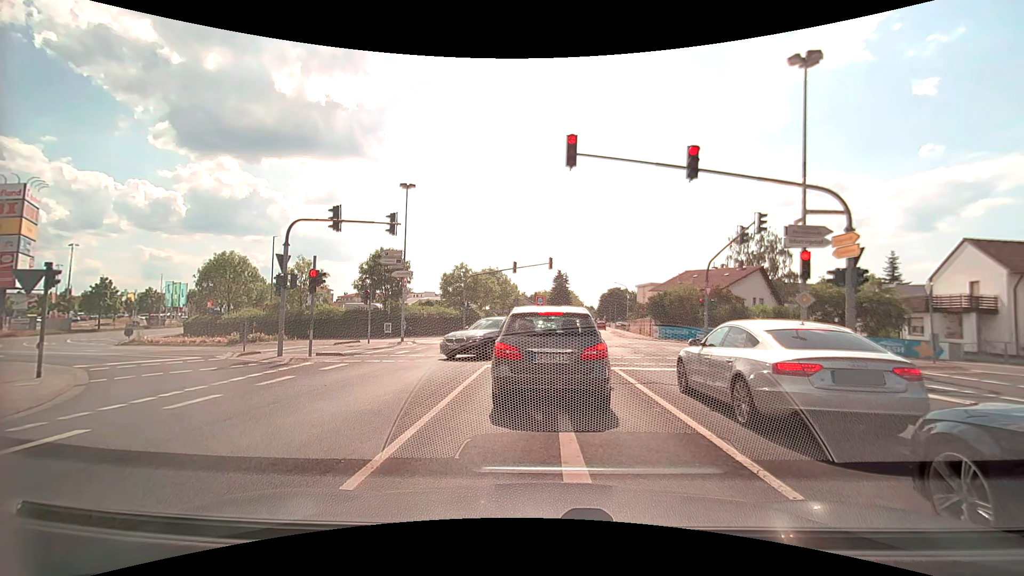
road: secondary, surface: asphalt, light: Day
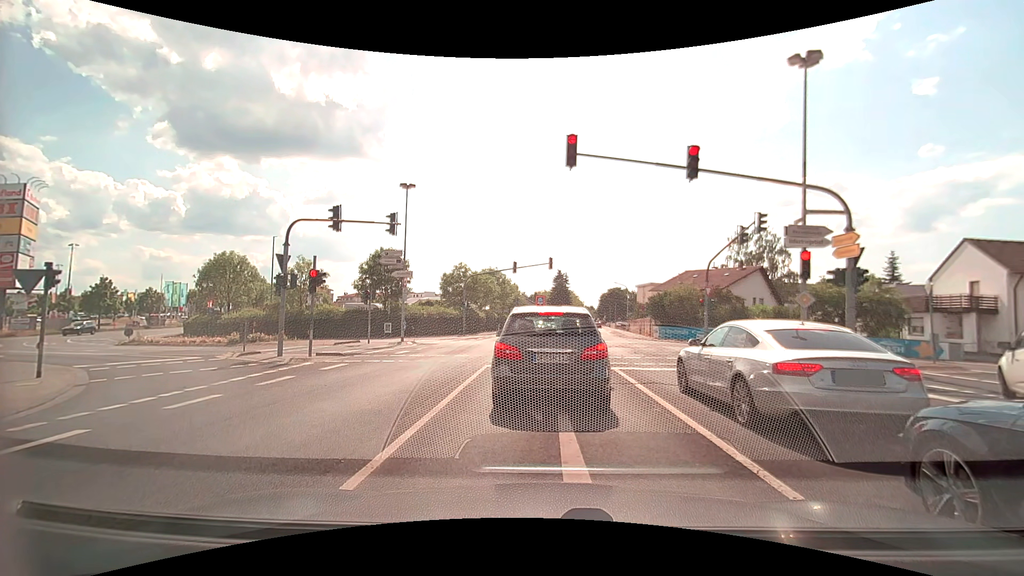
(0.0, 0.0) m; 0°
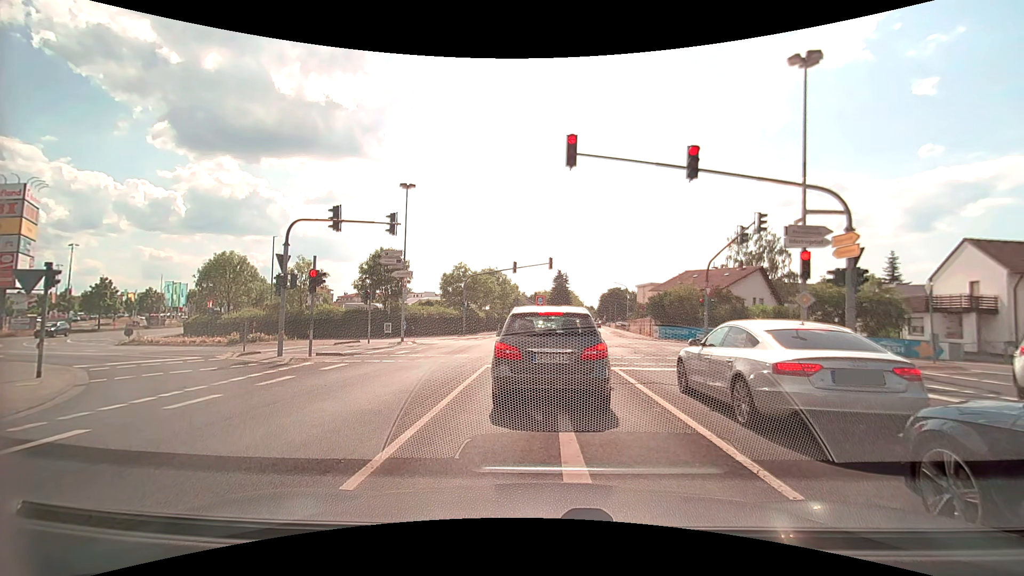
(0.0, 0.0) m; 0°
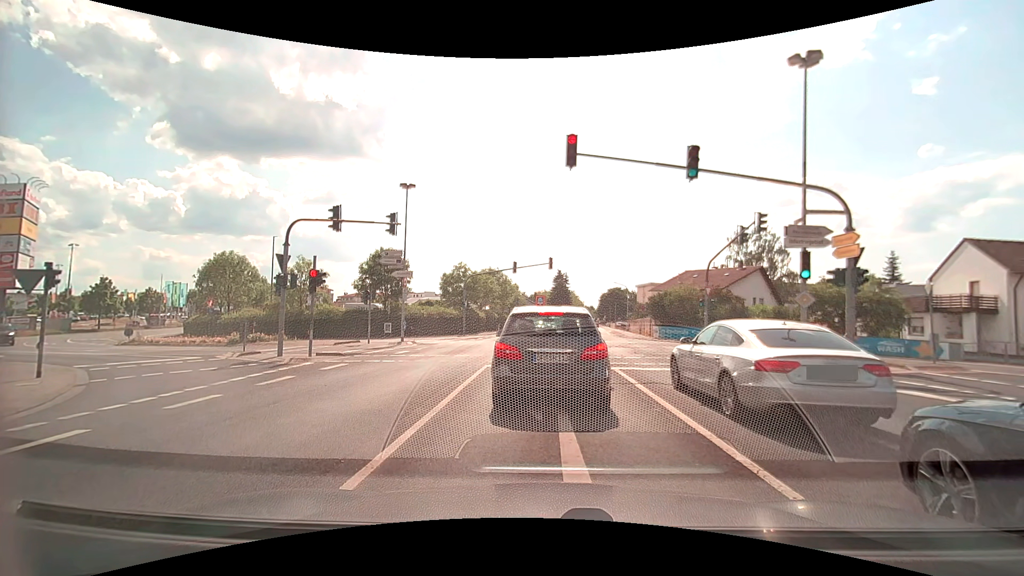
(0.0, 0.0) m; 0°
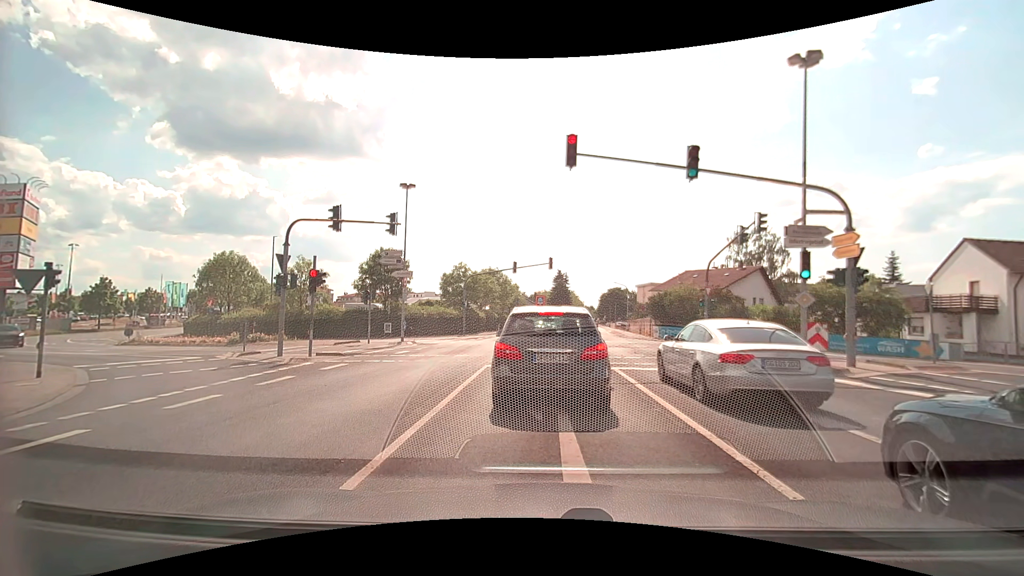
(0.0, 0.0) m; 0°
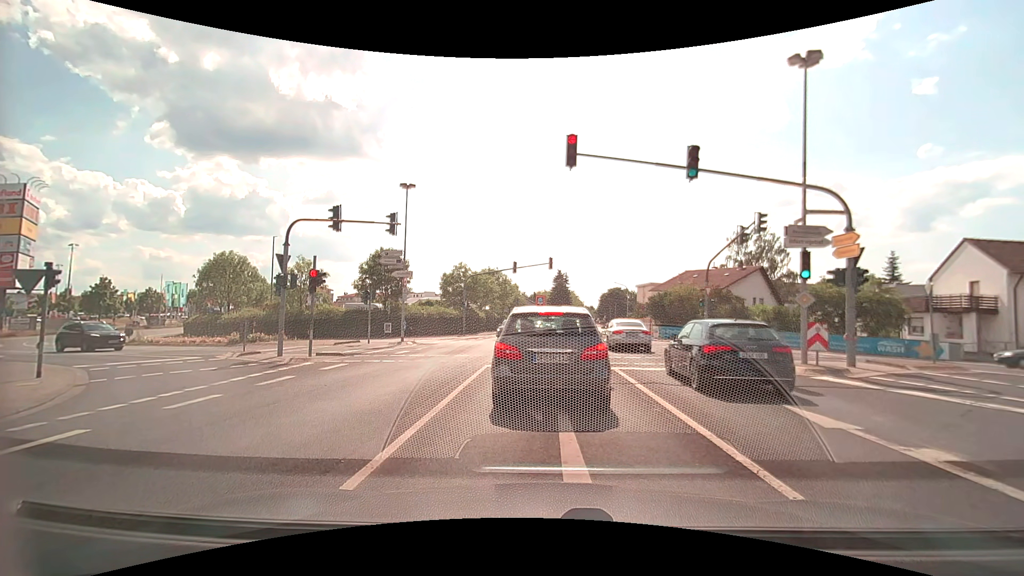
(0.0, 0.0) m; 0°
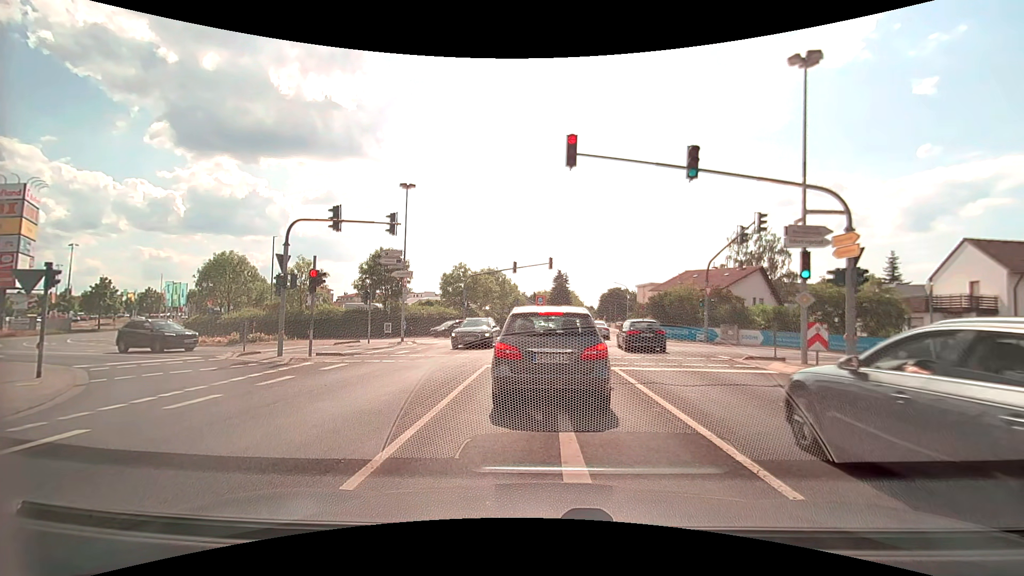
(0.0, 0.0) m; 0°
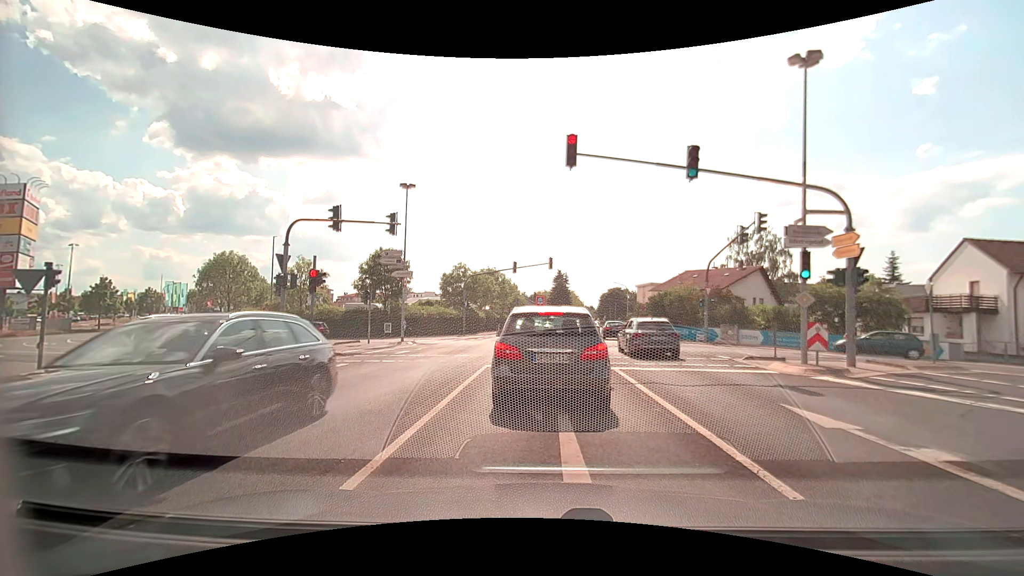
(0.0, 0.0) m; 0°
(0, +10) (0, +20) (-1, +30) (-7, +37) (-17, +40) (-26, +43) (-36, +47) (-44, +53) (-49, +61) (-52, +71) m
